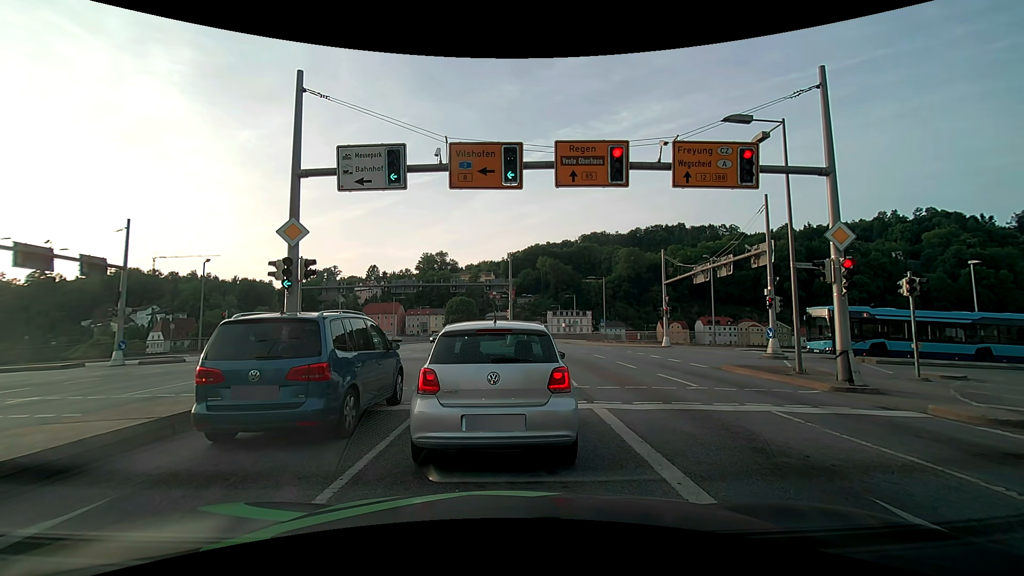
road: primary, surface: asphalt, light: Day
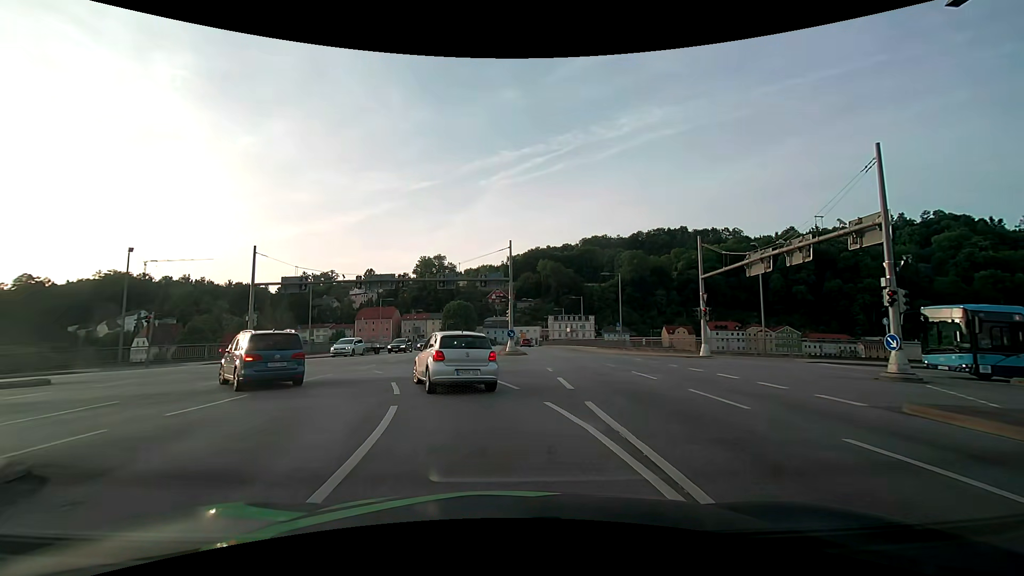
(-0.2, +9.2) m; -1°
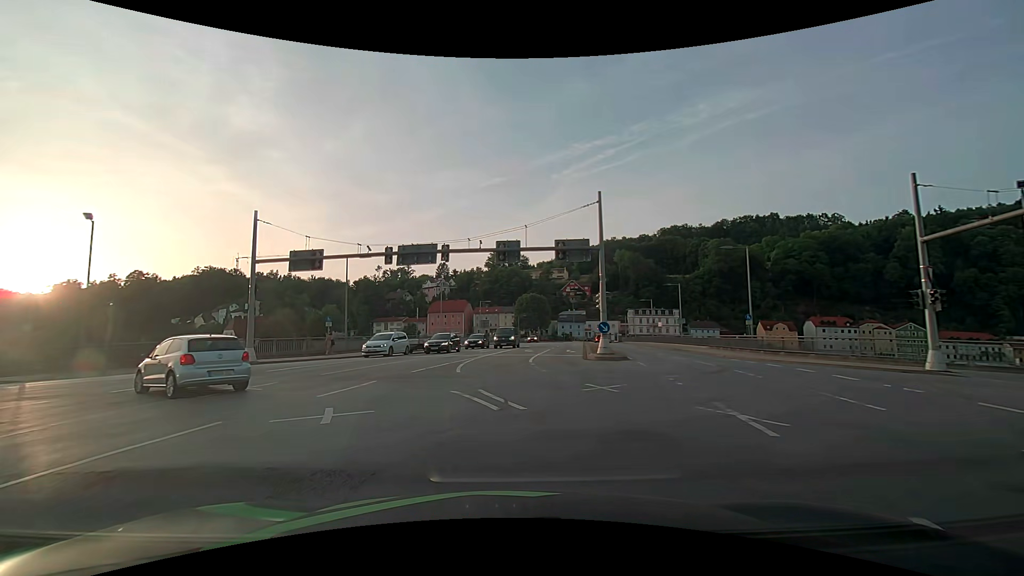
(-0.5, +11.8) m; -8°
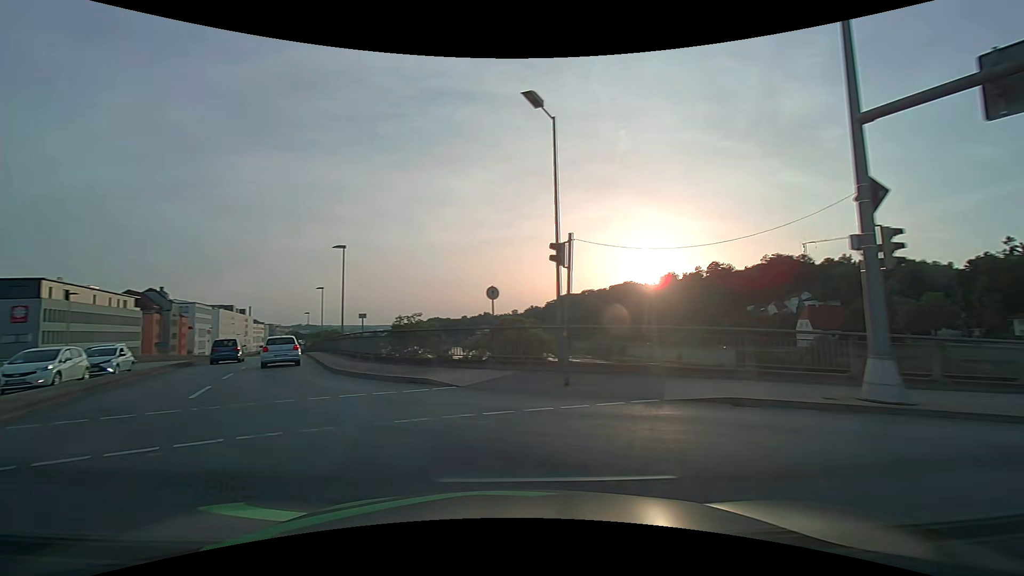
(-7.8, +18.0) m; -58°
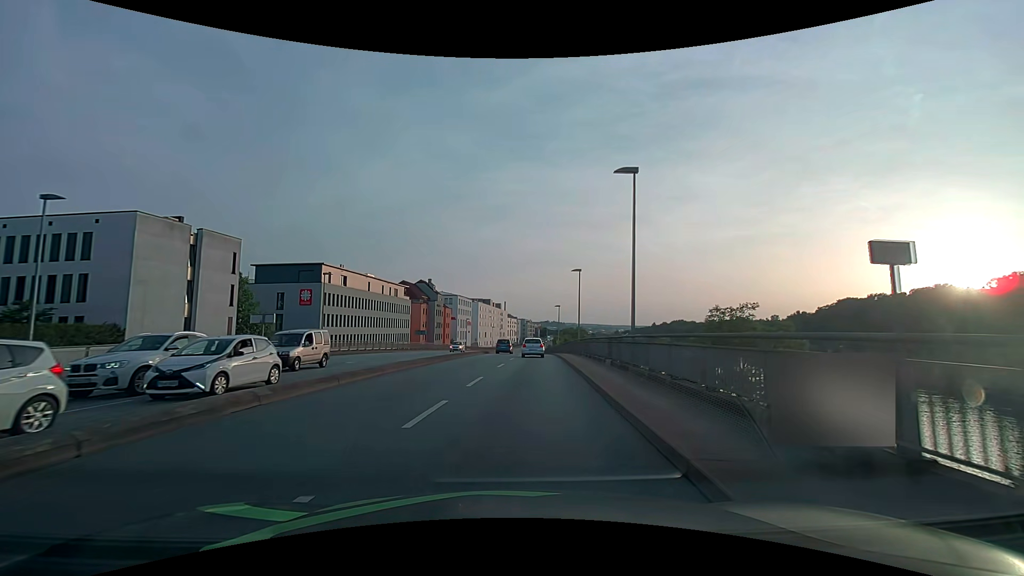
(-7.2, +17.4) m; -29°
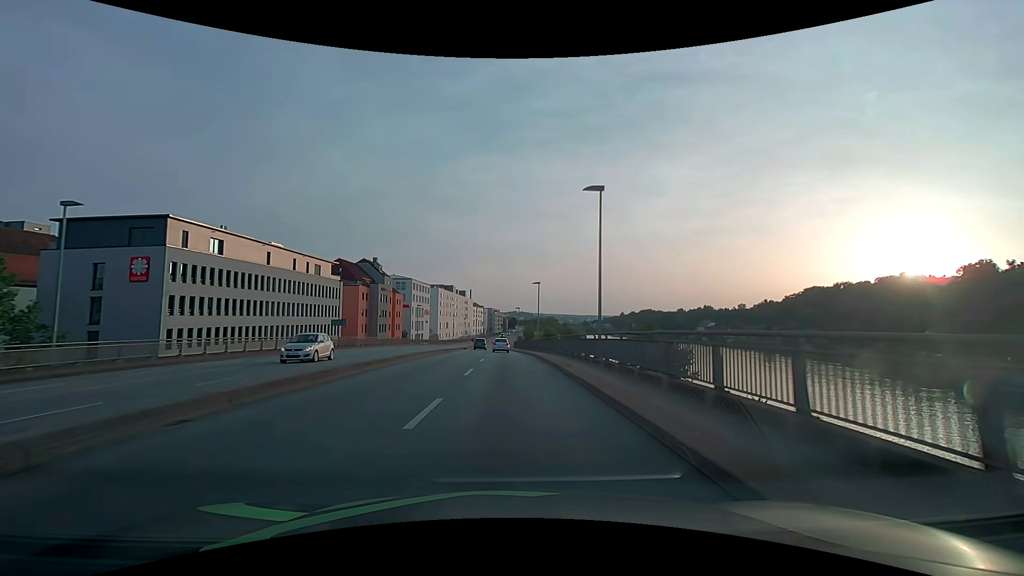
(+1.1, +24.8) m; +4°
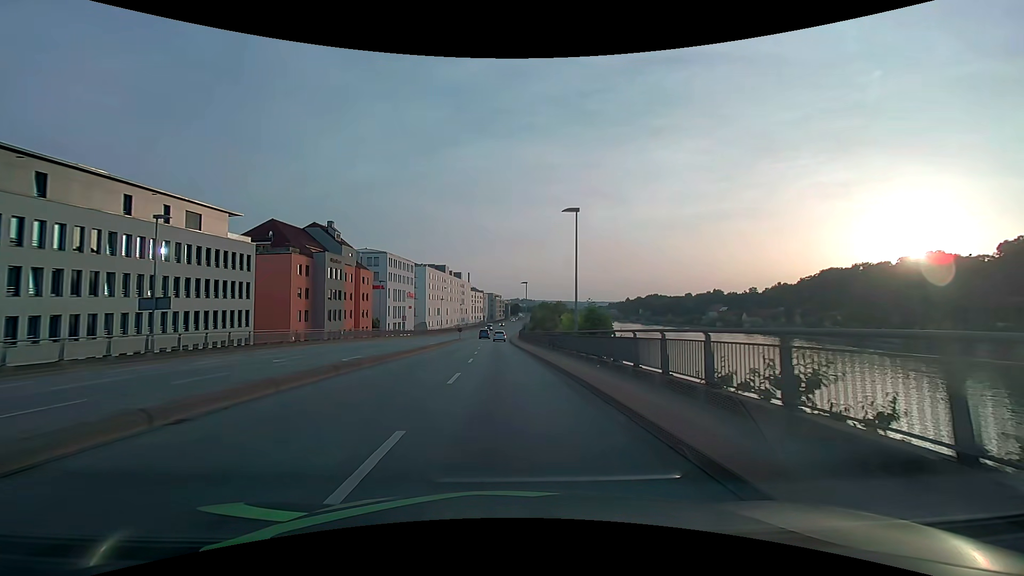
(0.0, +30.8) m; 0°
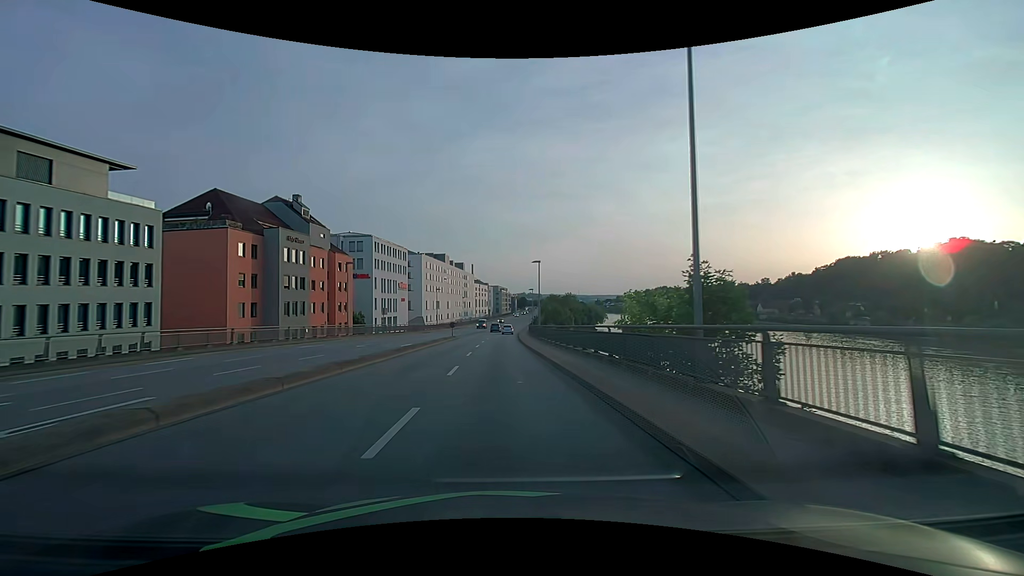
(-0.1, +16.3) m; -1°
(0, +10) (0, +20) (0, +30) (-1, +40) (-1, +50) (-1, +60) (0, +70) (0, +80) (+1, +90) (+1, +100) m
